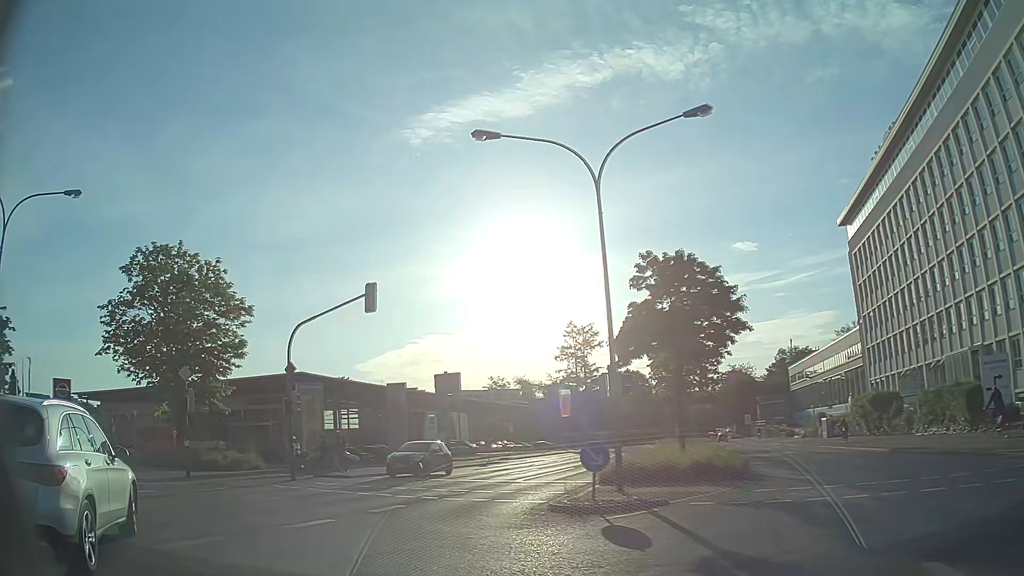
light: Day
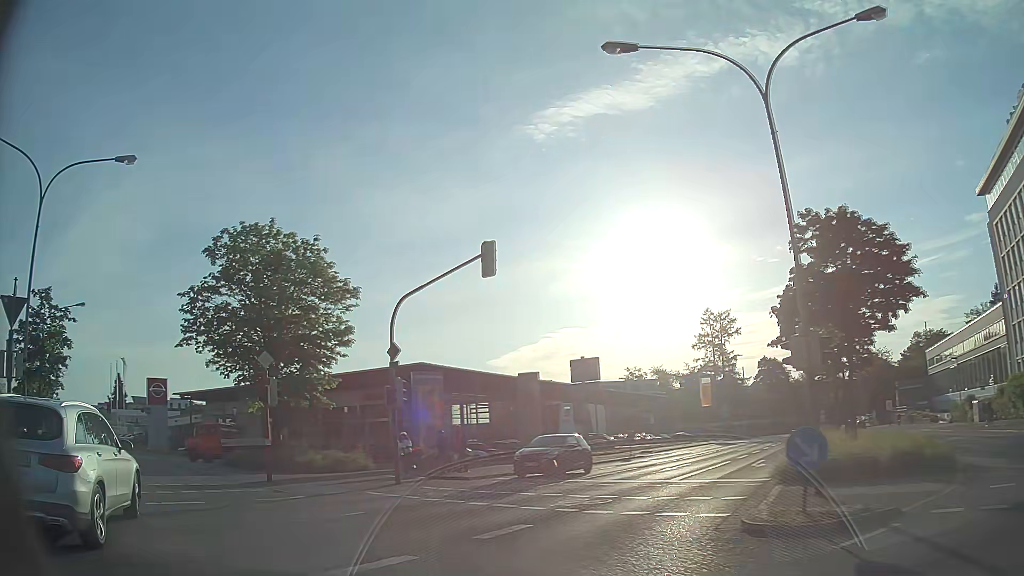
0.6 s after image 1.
(-0.5, +4.2) m; -13°
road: secondary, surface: asphalt
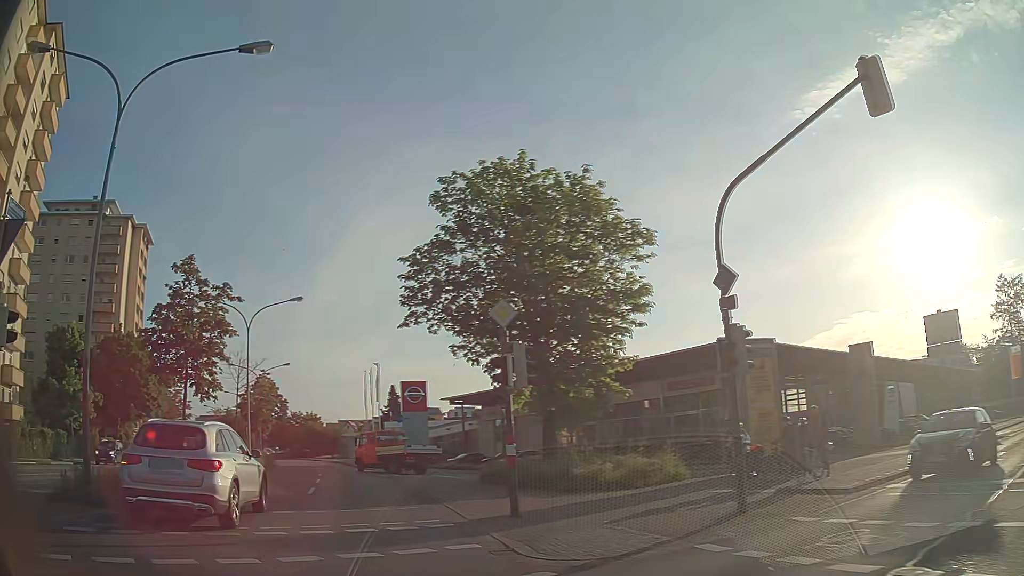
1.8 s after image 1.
(-1.8, +8.6) m; -25°
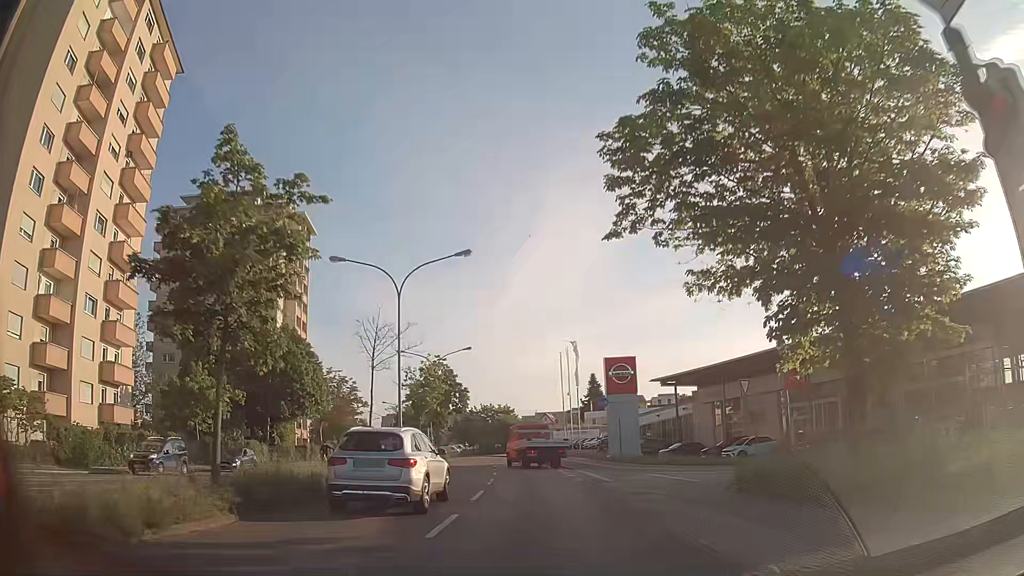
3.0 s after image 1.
(-1.8, +9.5) m; -17°
